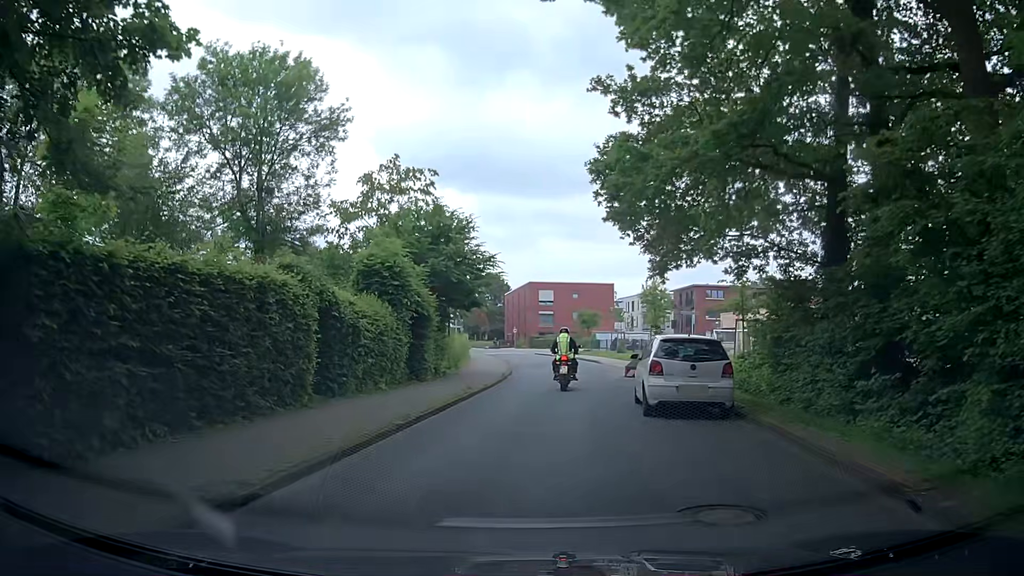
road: residential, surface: asphalt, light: Day
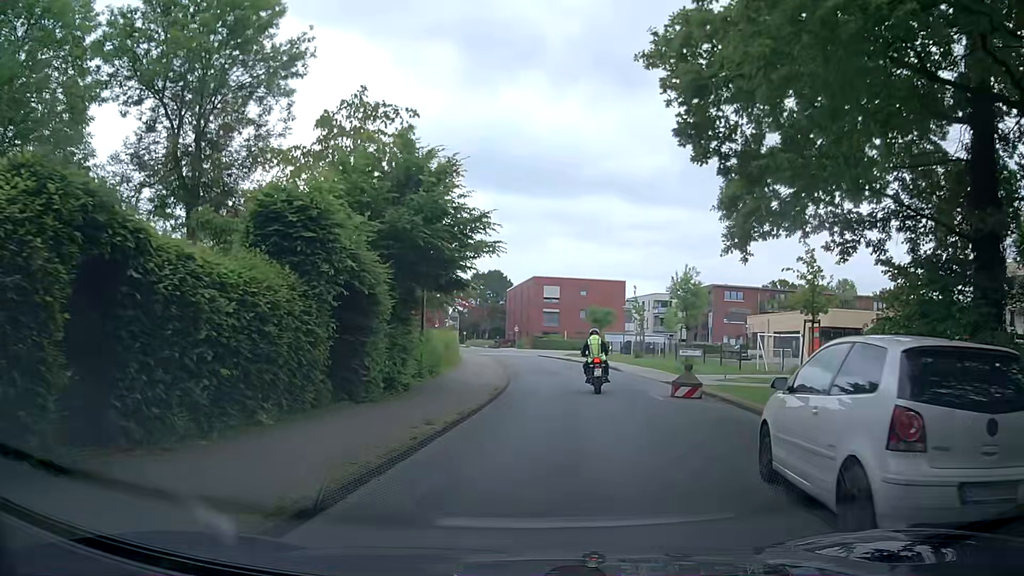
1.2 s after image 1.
(-0.3, +7.9) m; -2°
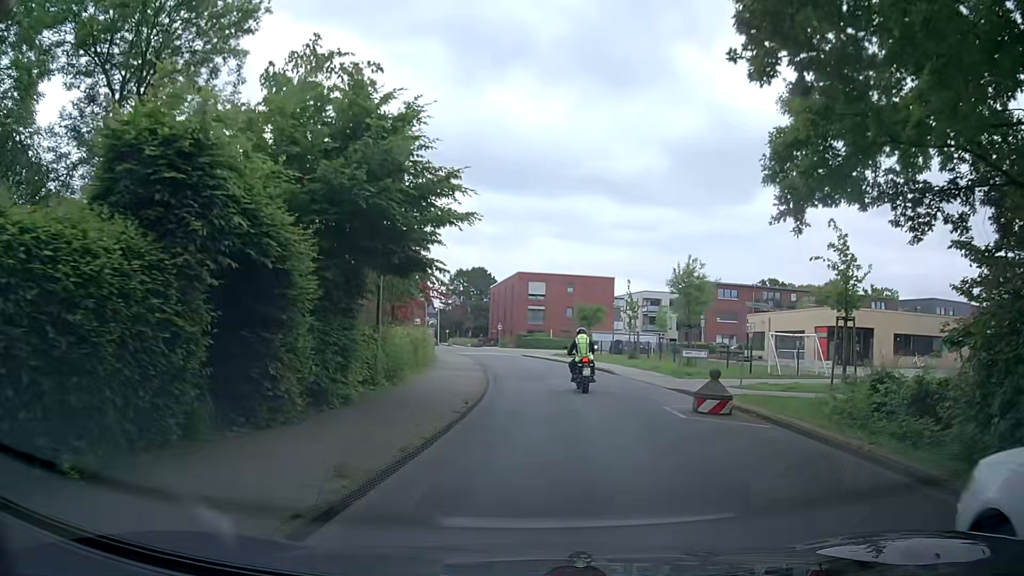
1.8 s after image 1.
(+0.1, +4.0) m; +4°
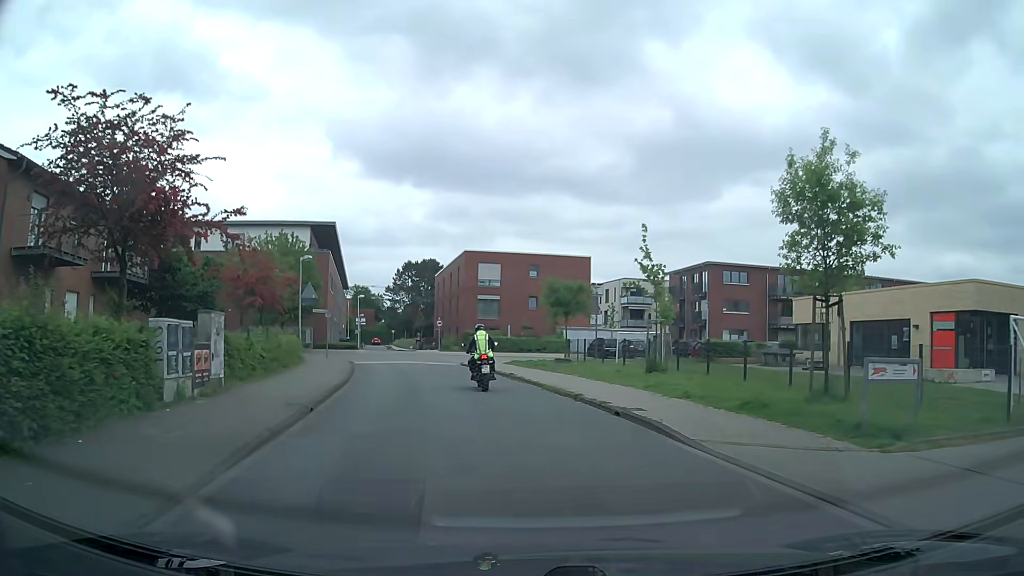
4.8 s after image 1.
(+0.8, +19.8) m; +4°
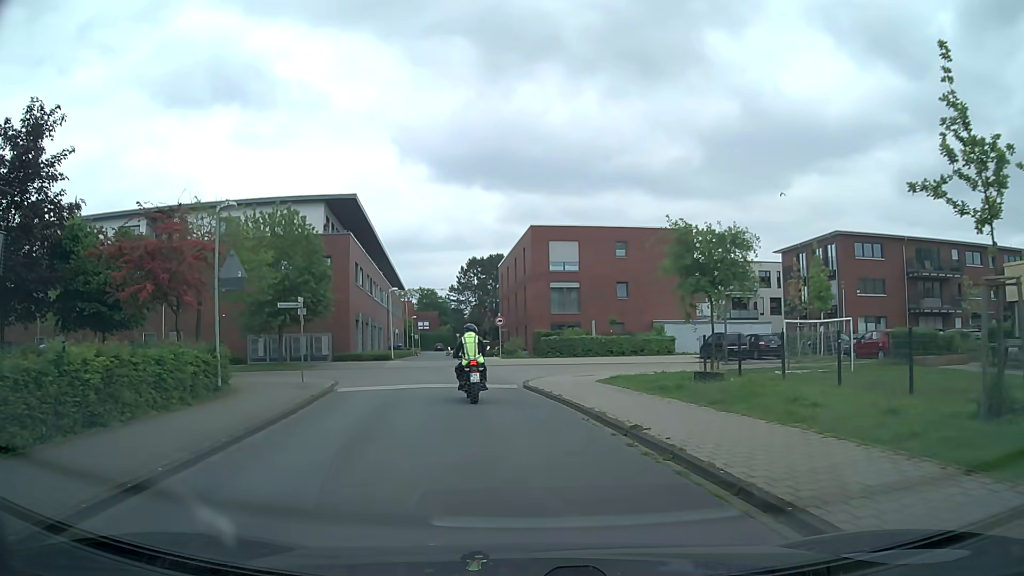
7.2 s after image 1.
(-1.1, +14.8) m; -6°
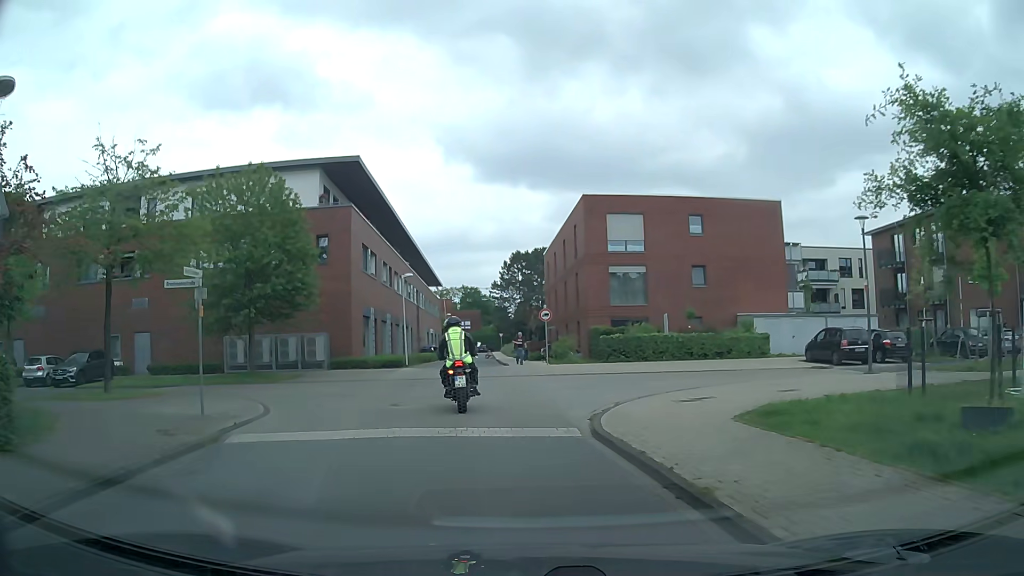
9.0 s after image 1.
(-0.5, +10.0) m; -5°
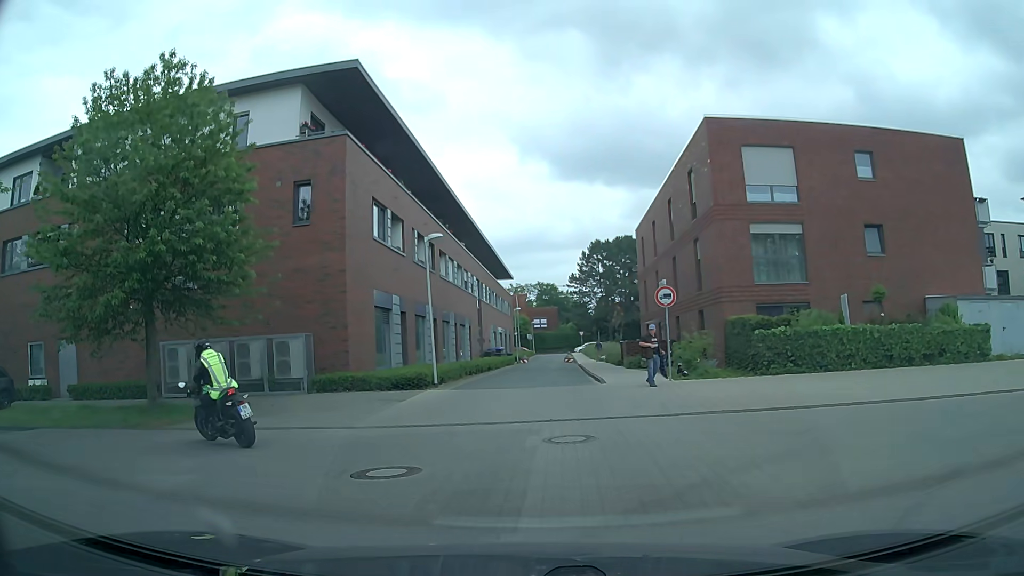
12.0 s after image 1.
(-0.7, +13.2) m; -6°
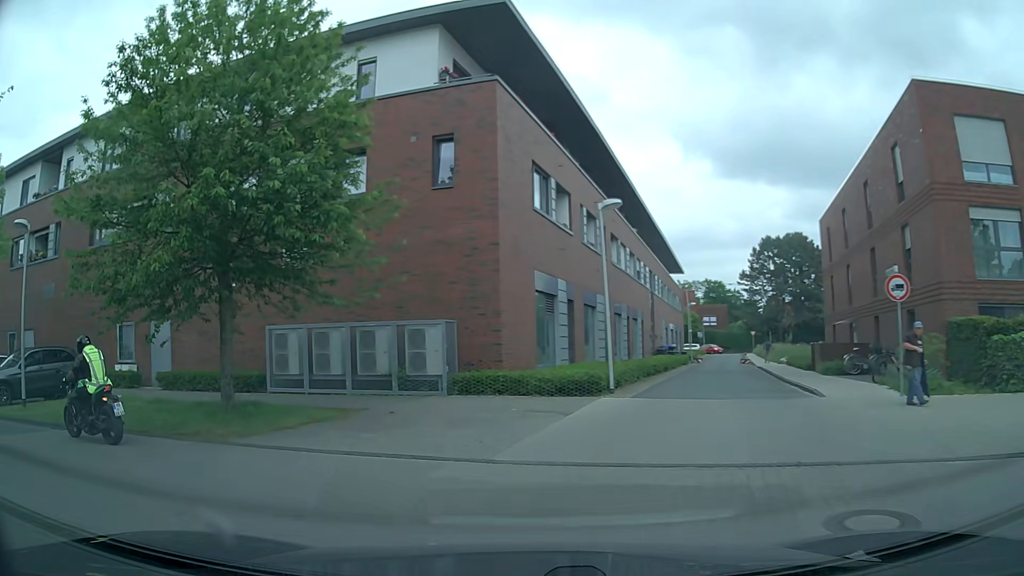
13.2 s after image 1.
(-0.4, +4.4) m; -15°
